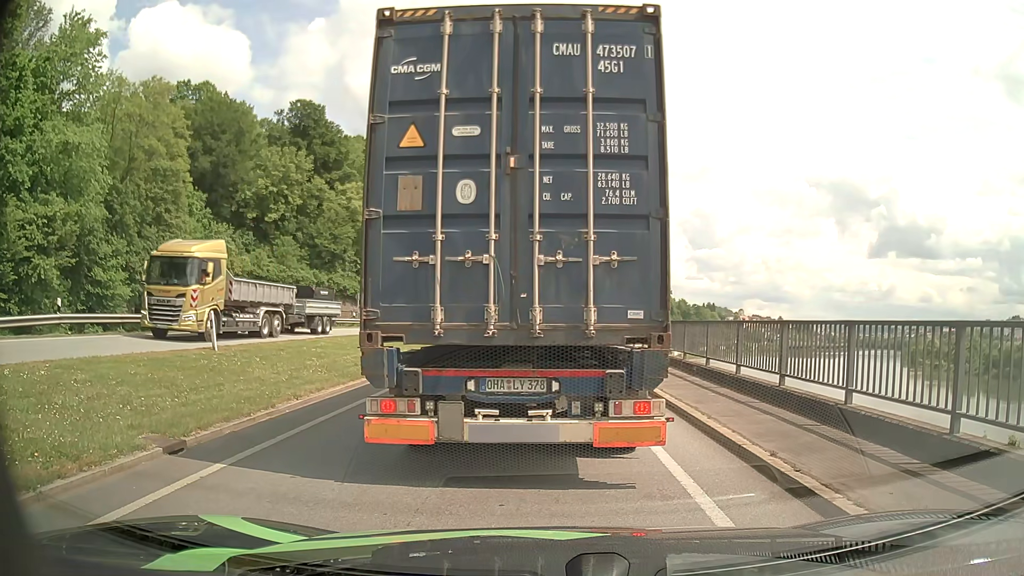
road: primary_link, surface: asphalt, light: Day
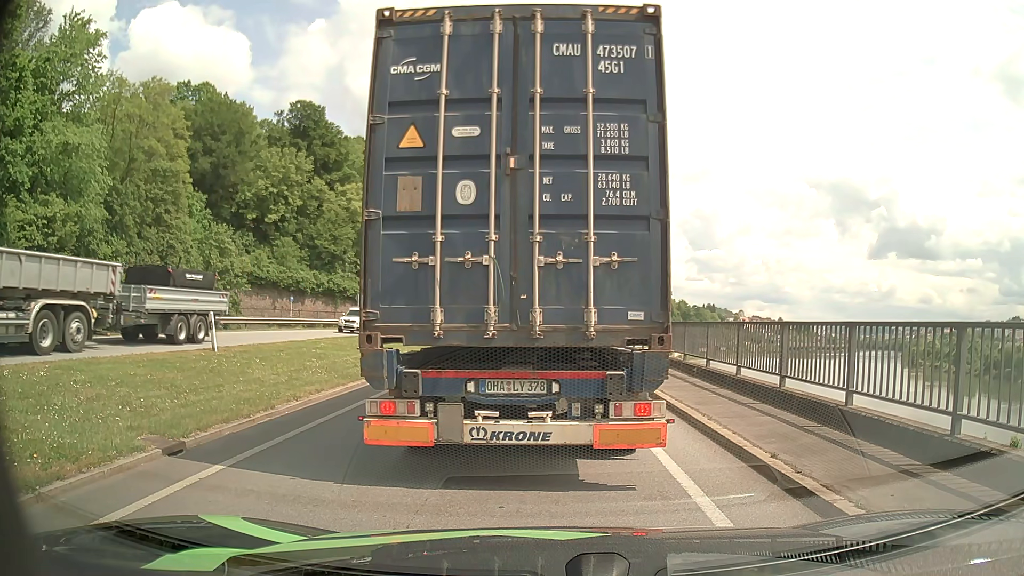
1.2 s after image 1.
(0.0, +0.1) m; 0°
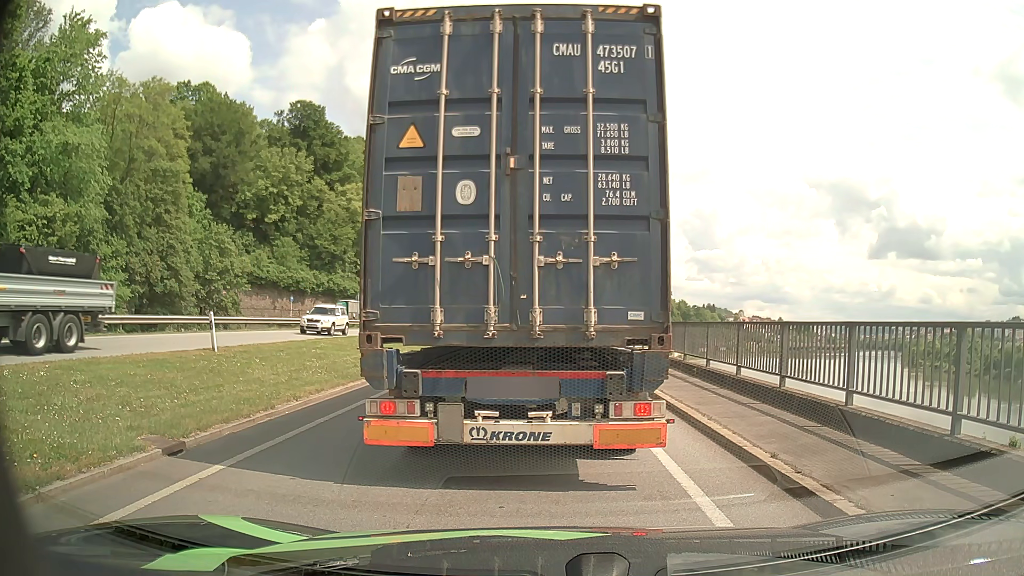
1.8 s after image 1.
(0.0, 0.0) m; 0°
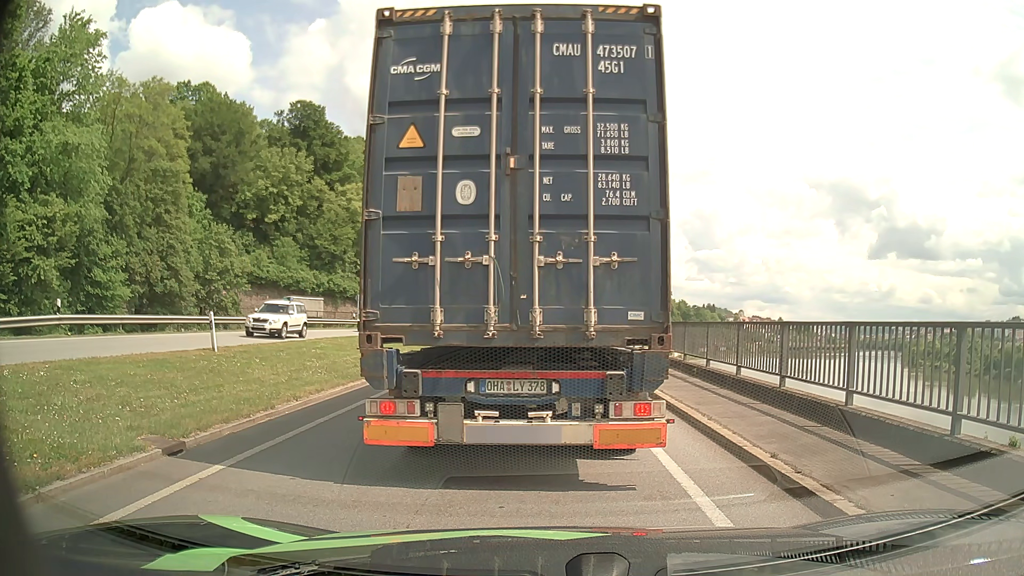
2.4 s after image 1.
(0.0, 0.0) m; 0°
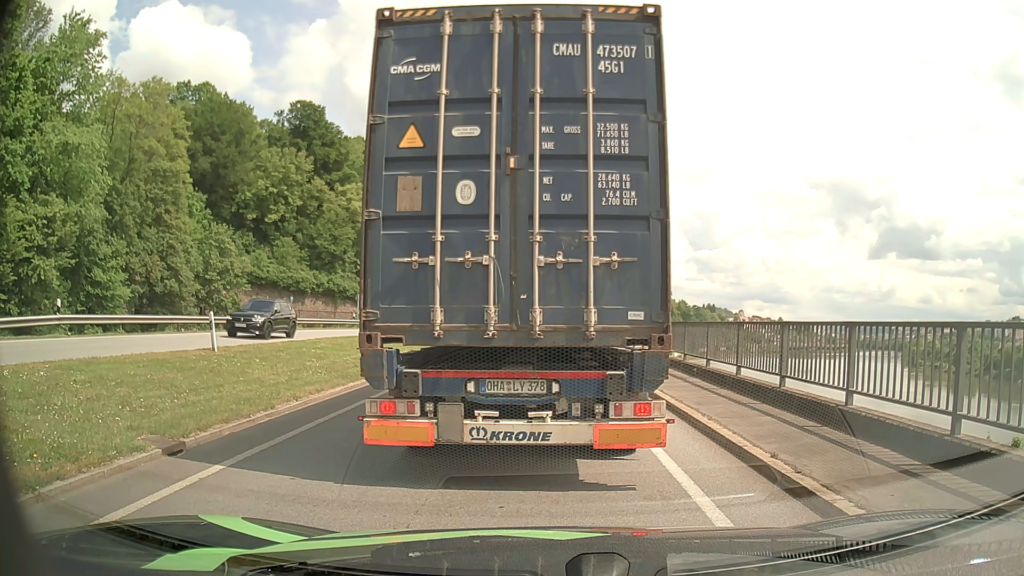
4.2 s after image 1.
(0.0, 0.0) m; 0°
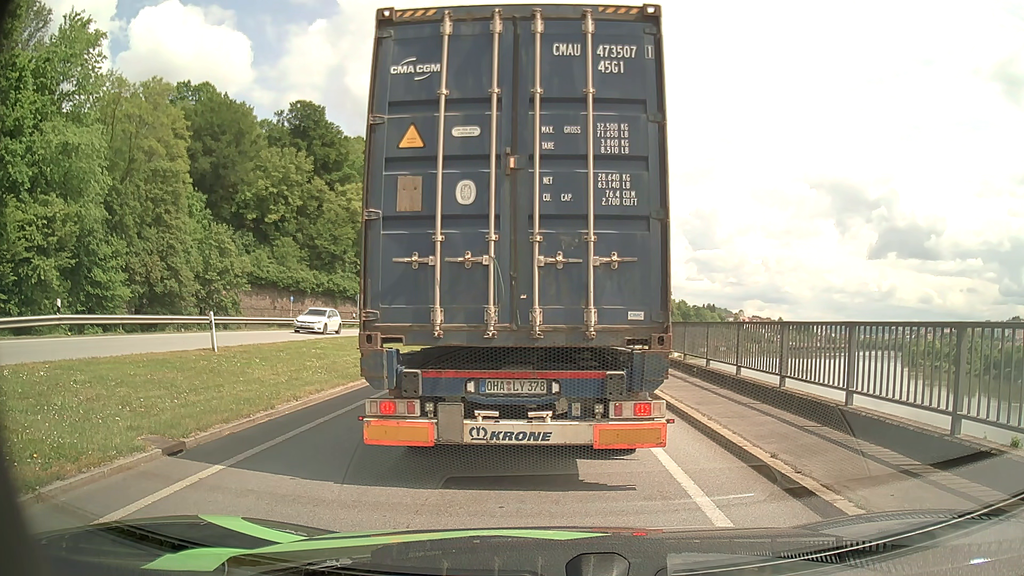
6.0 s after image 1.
(0.0, 0.0) m; 0°
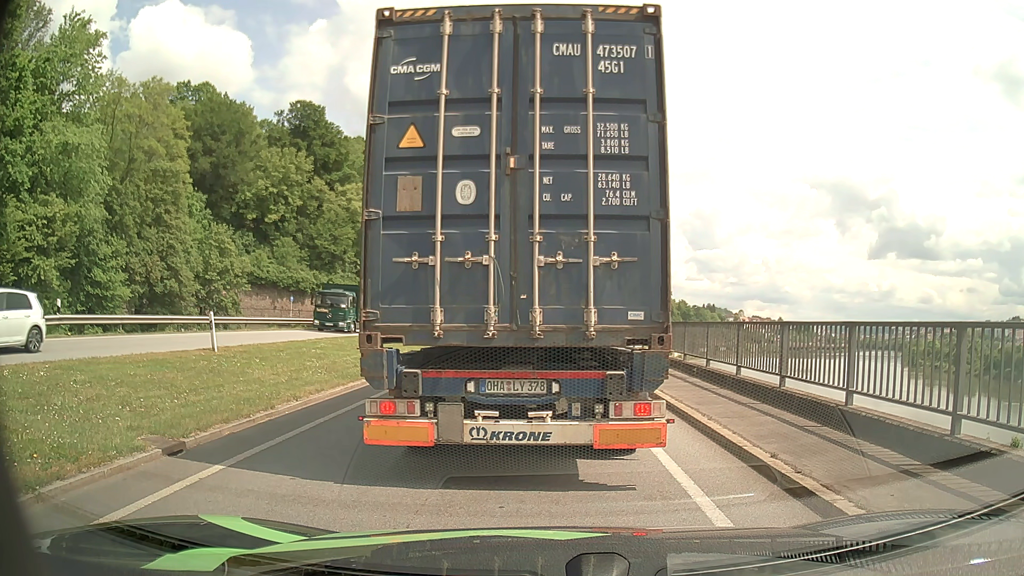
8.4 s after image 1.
(0.0, 0.0) m; 0°
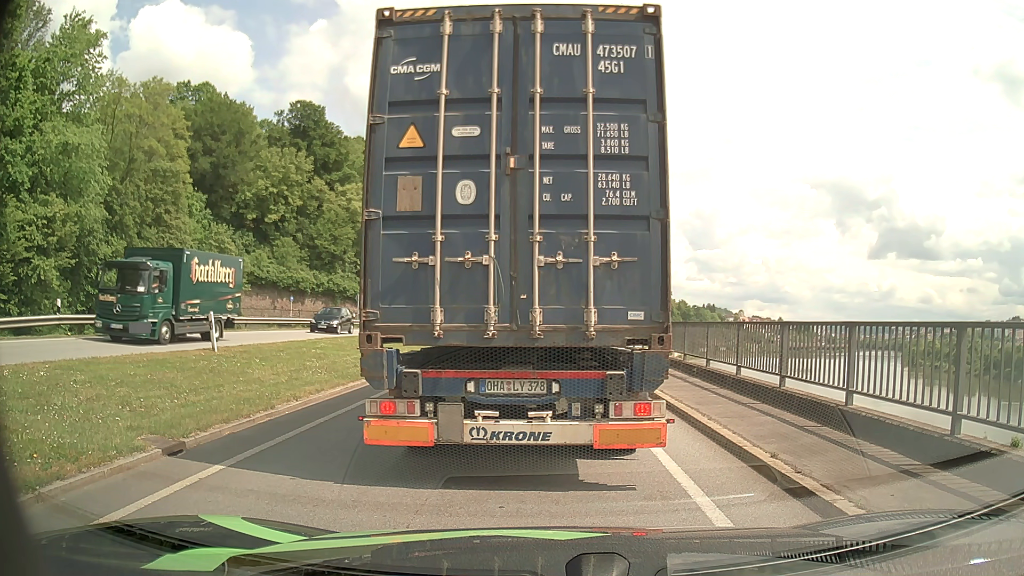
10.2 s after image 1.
(0.0, 0.0) m; 0°
(0, +10) (0, +20) (0, +30) (0, +40) (-1, +50) (-3, +60) (-8, +69) (-15, +75) (-24, +79) (-34, +80) m
